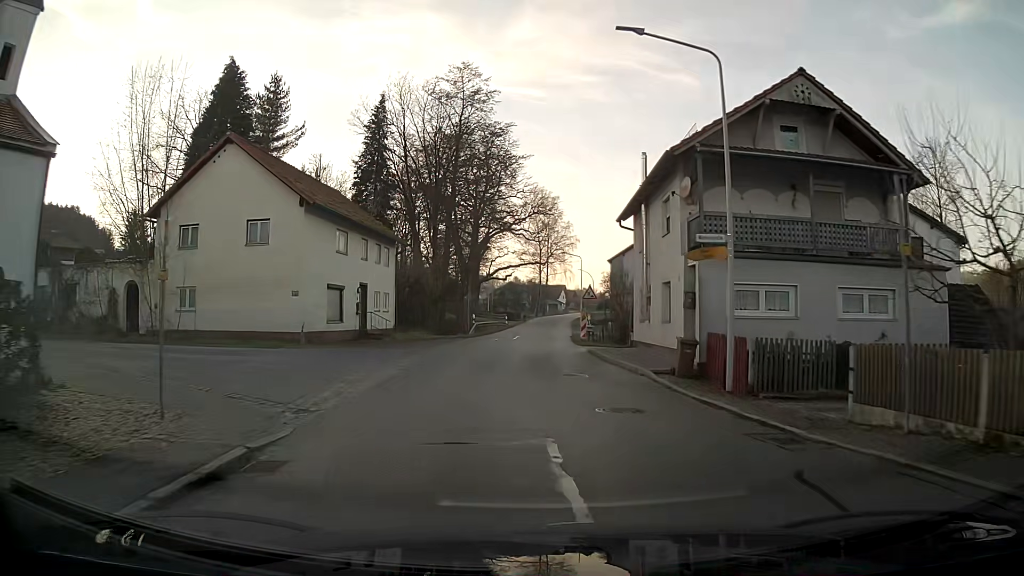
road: tertiary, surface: asphalt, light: Day
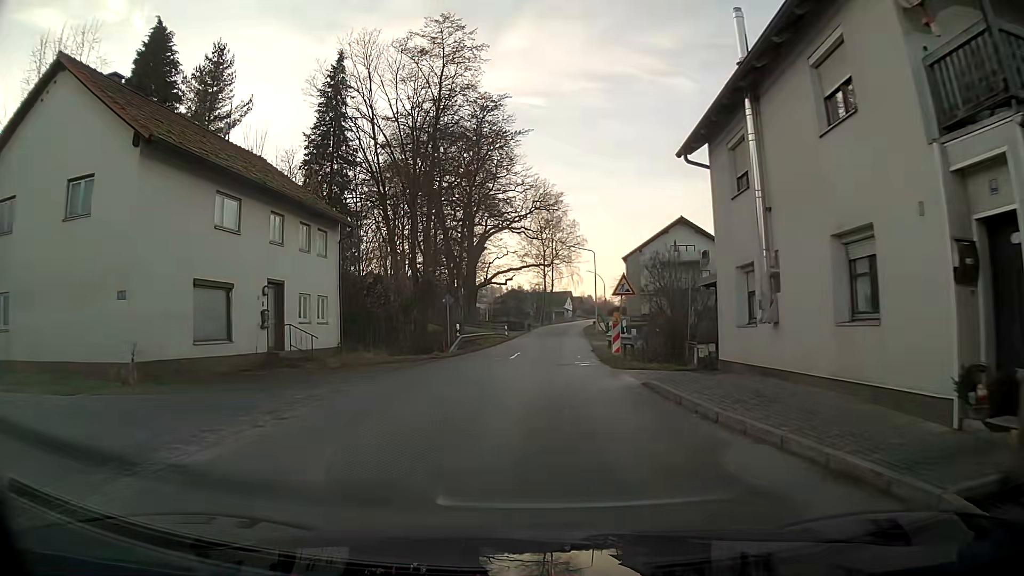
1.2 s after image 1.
(-0.1, +11.9) m; -1°
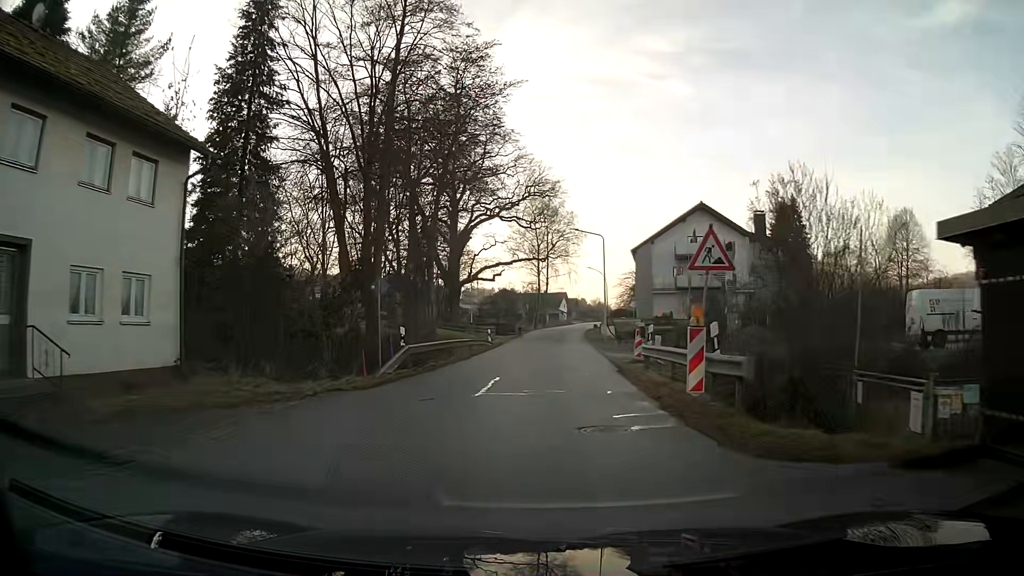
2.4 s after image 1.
(+0.1, +12.2) m; +1°
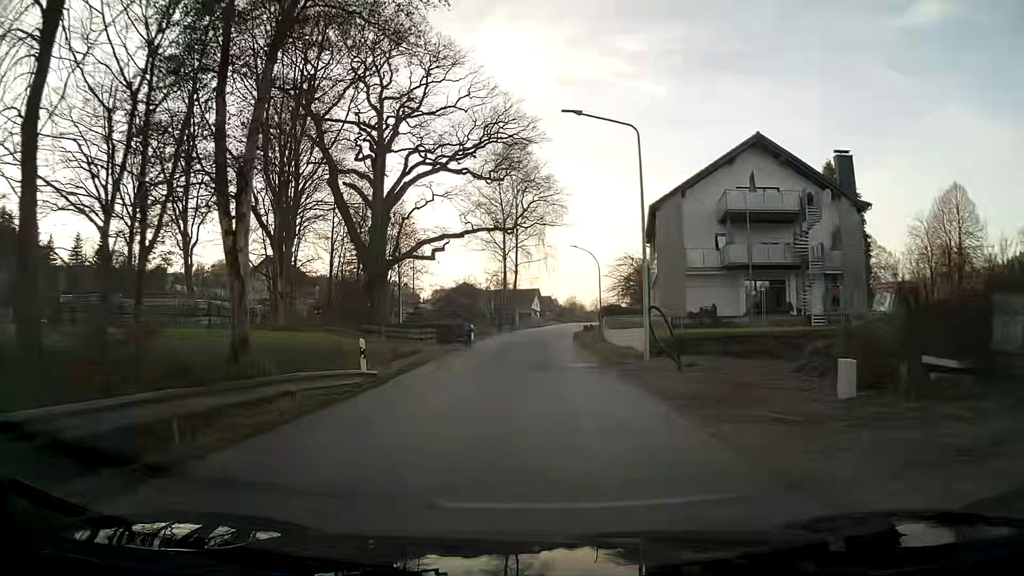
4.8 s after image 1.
(+0.6, +25.4) m; +2°
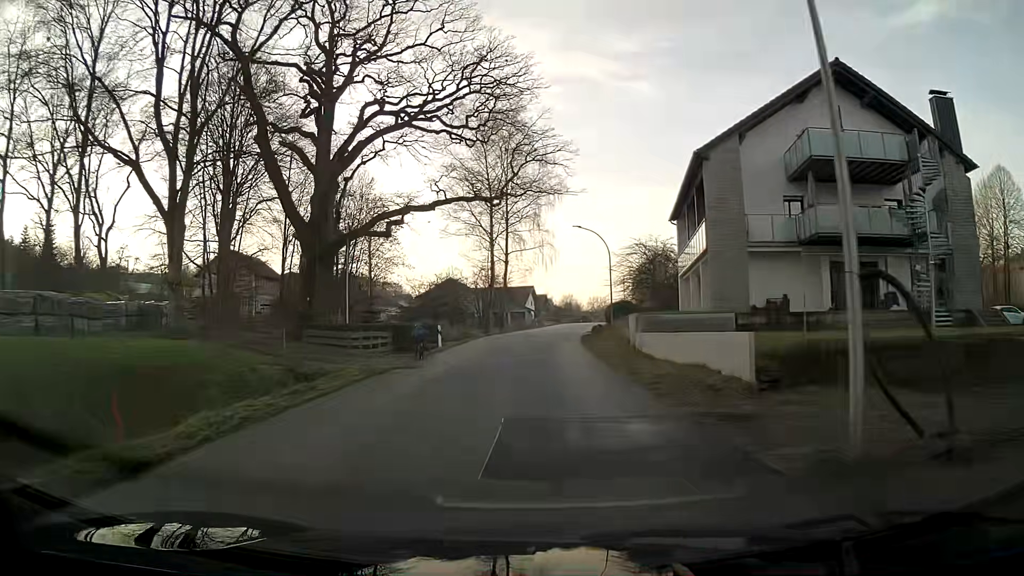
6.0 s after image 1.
(0.0, +13.1) m; 0°
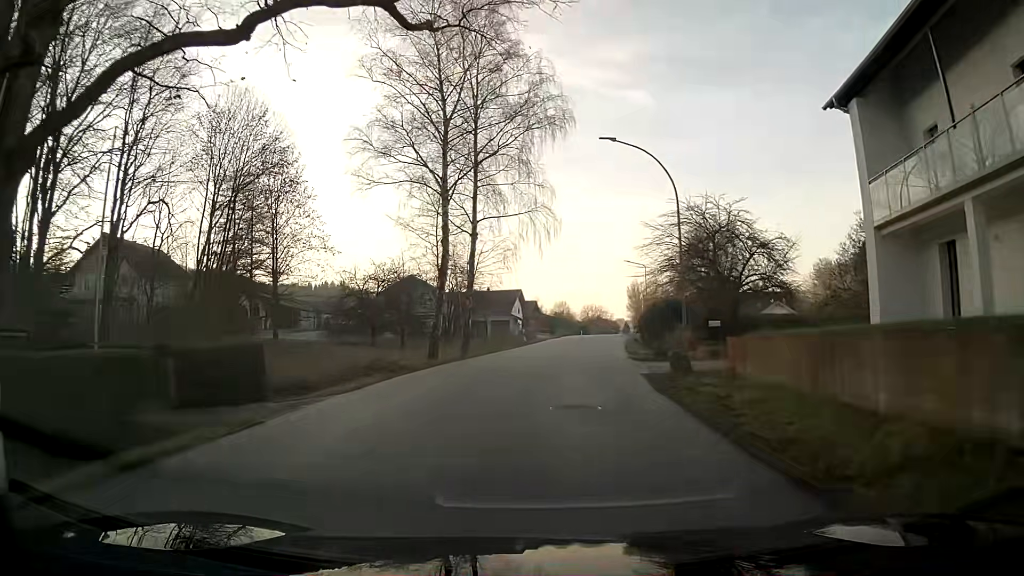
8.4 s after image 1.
(+0.3, +26.7) m; +2°
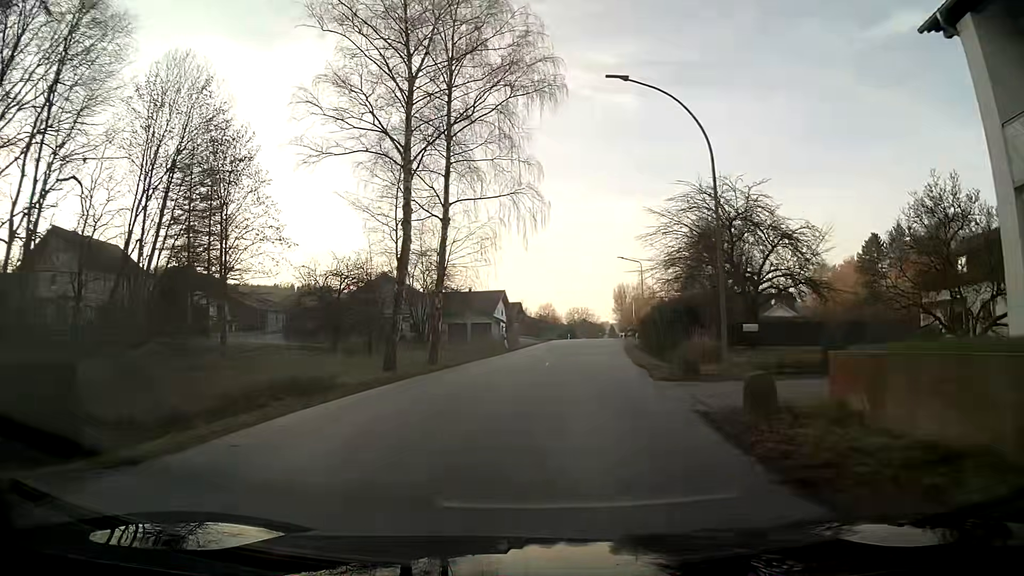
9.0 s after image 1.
(+0.1, +6.7) m; +1°
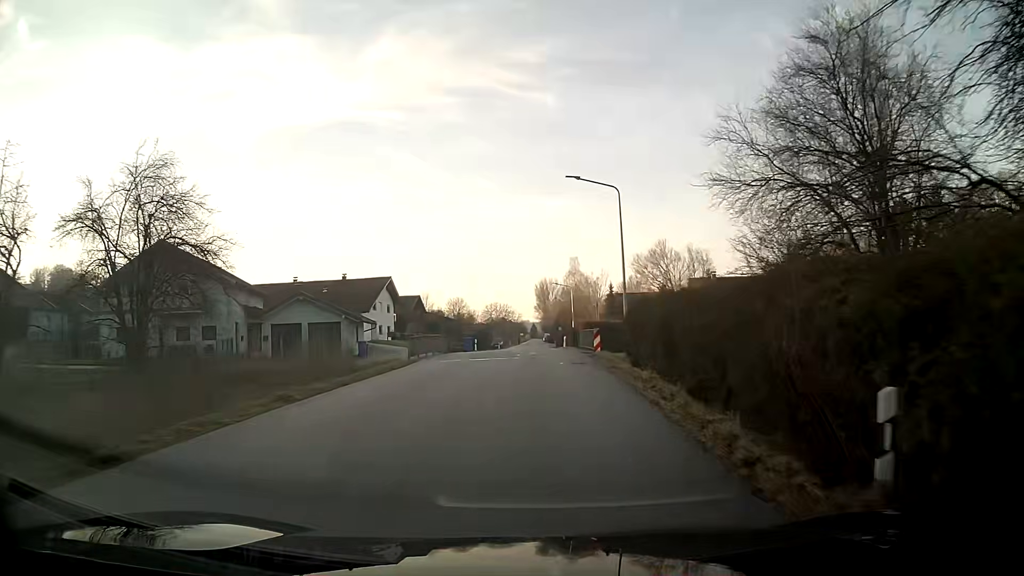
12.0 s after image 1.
(+2.4, +33.6) m; +6°
